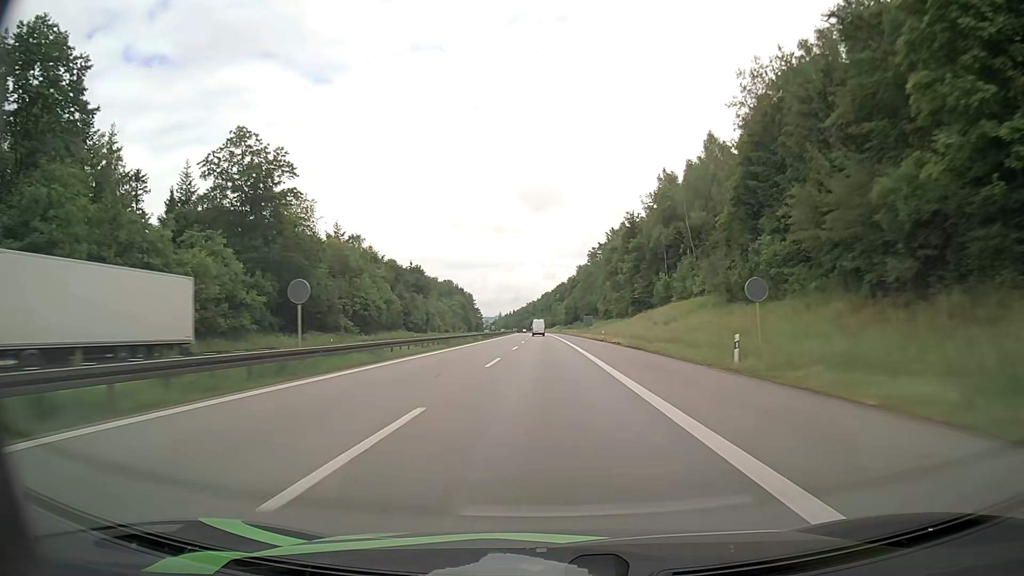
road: motorway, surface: asphalt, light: Day
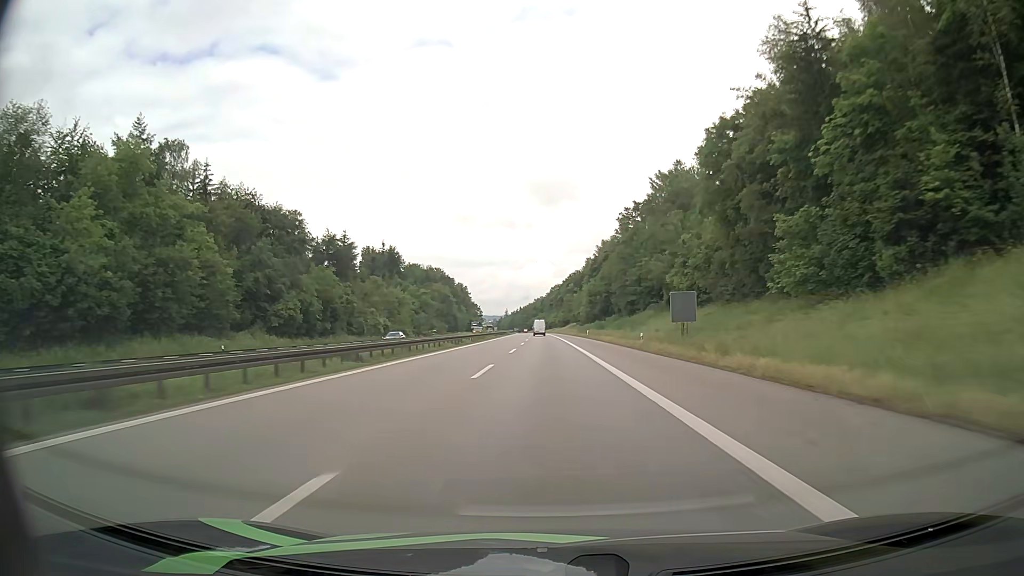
(-0.7, +76.9) m; -1°
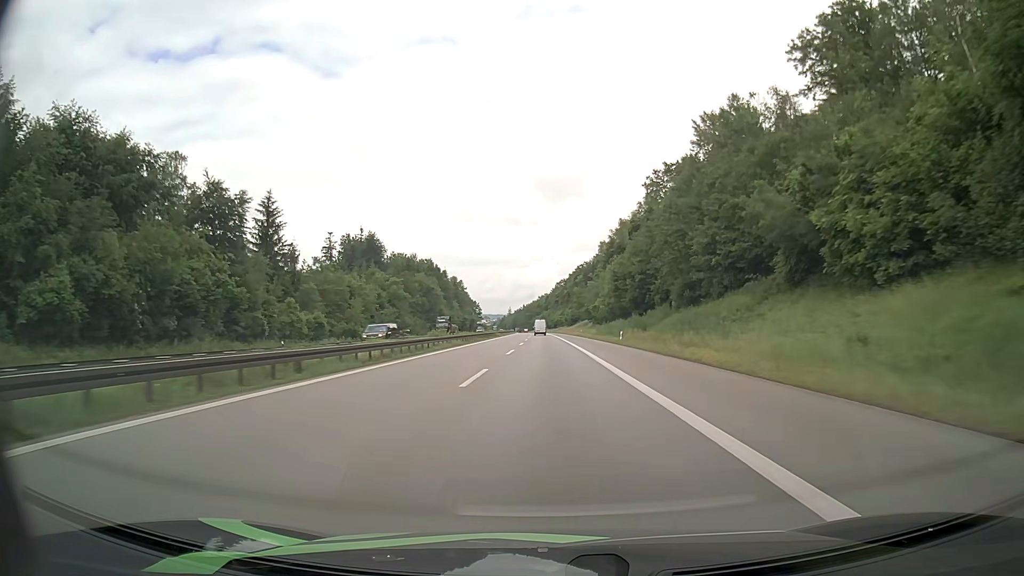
(-0.2, +38.6) m; 0°
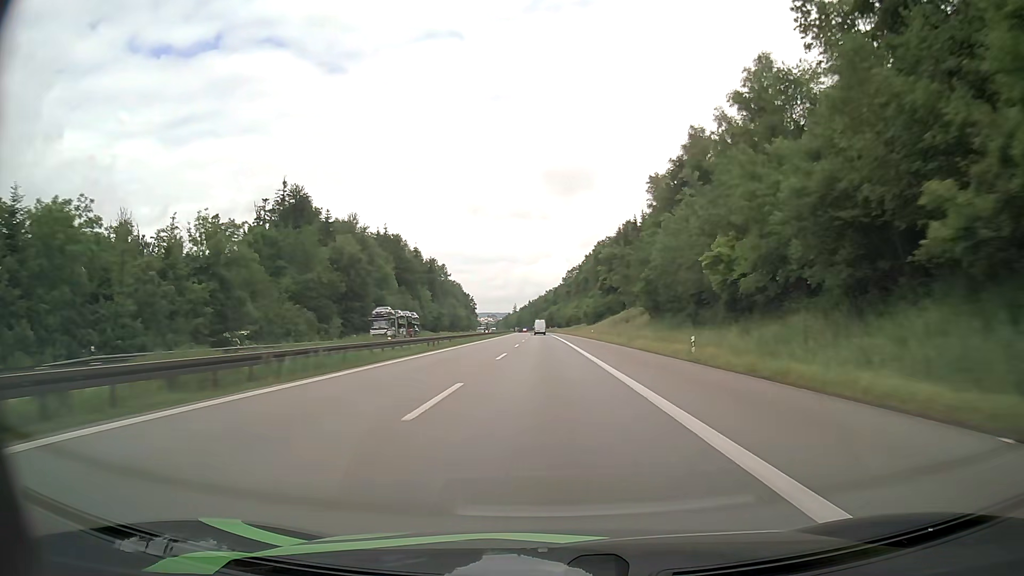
(-0.6, +77.4) m; -1°
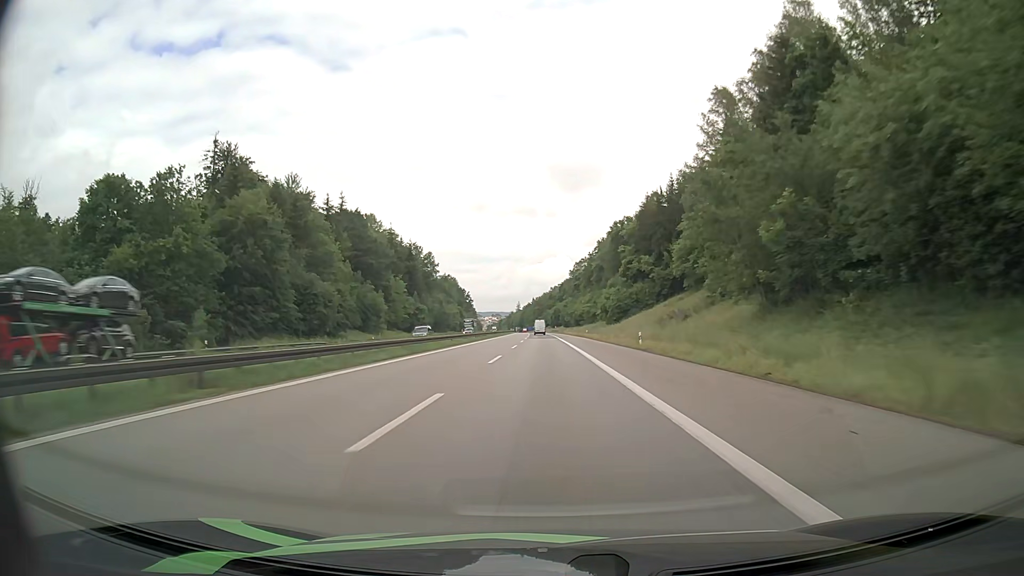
(-0.2, +38.8) m; 0°
(0, +10) (0, +20) (0, +30) (0, +40) (0, +50) (0, +60) (-1, +70) (-1, +80) (-1, +90) (-1, +100) m
